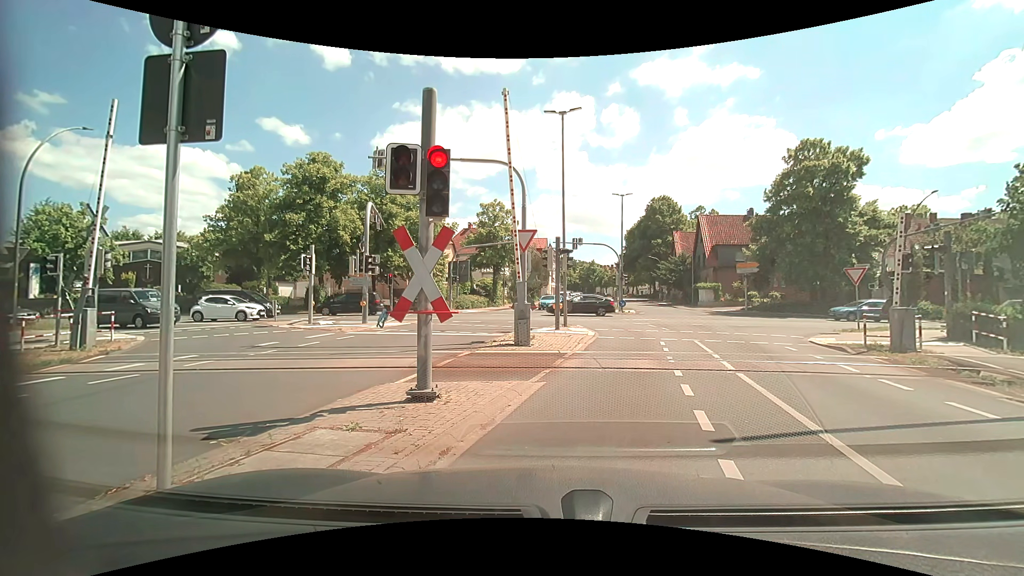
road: tertiary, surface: asphalt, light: Day
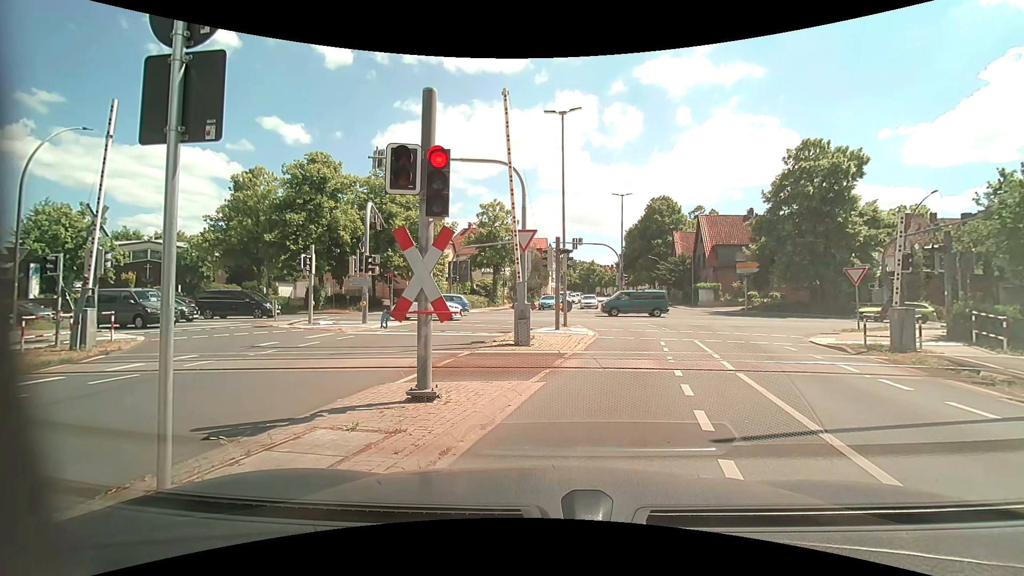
(0.0, 0.0) m; 0°
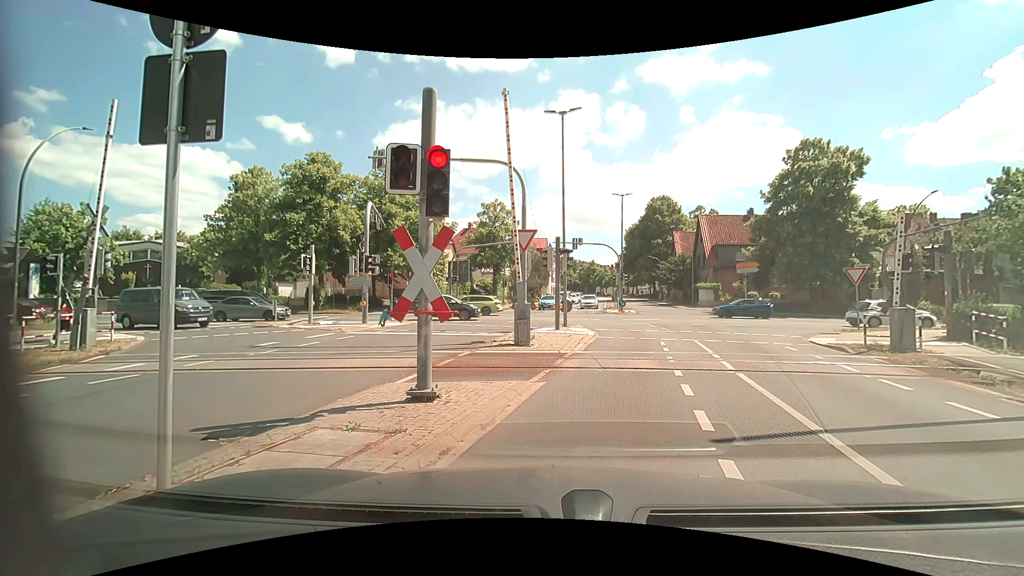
(0.0, 0.0) m; 0°
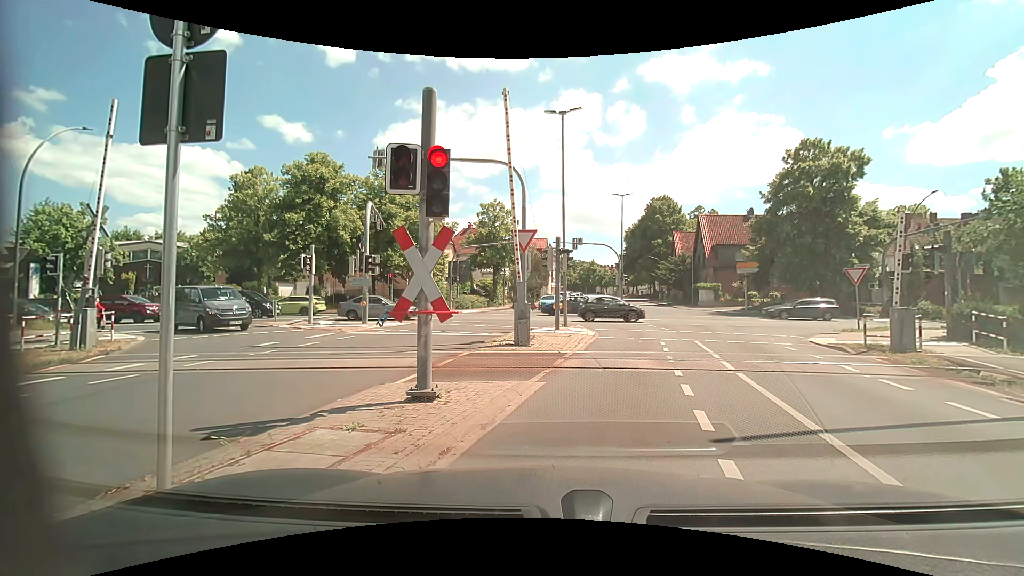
(0.0, 0.0) m; 0°
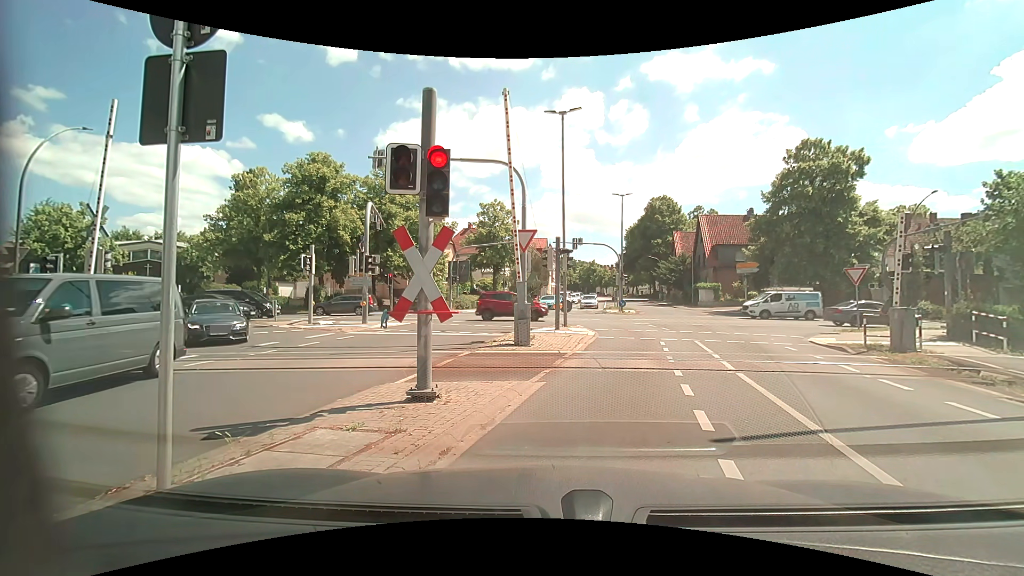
(0.0, 0.0) m; 0°
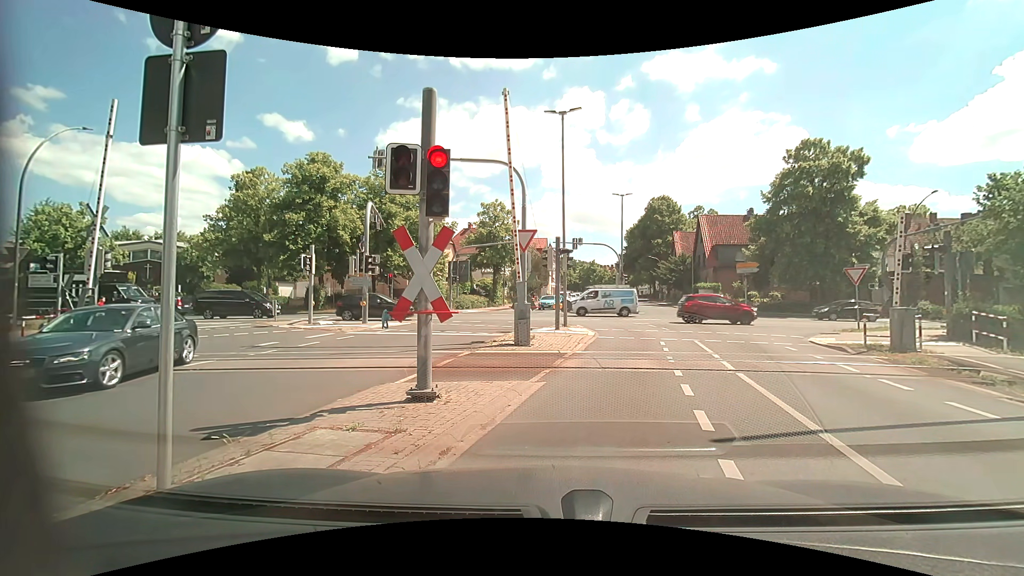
(0.0, 0.0) m; 0°
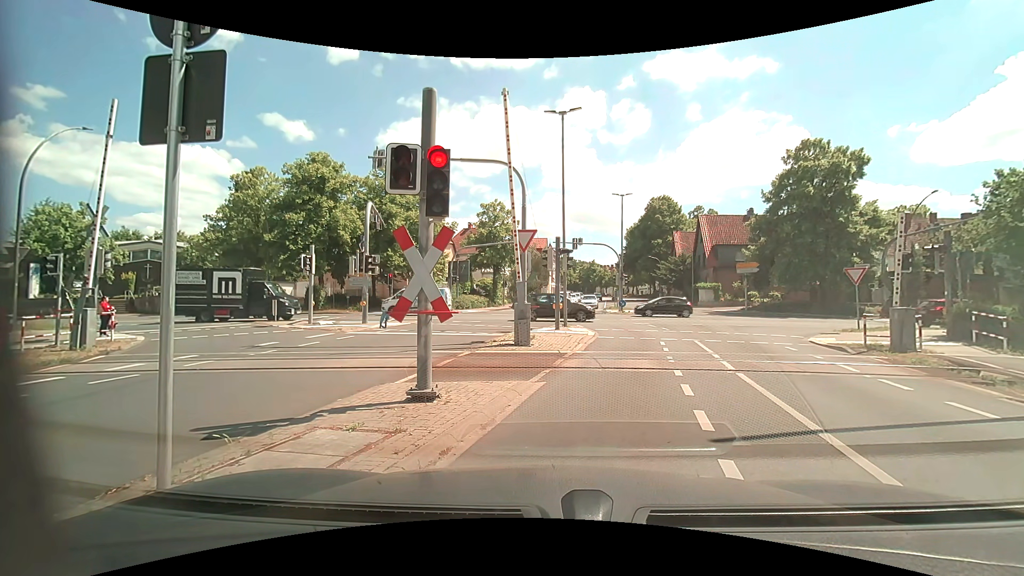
(0.0, 0.0) m; 0°
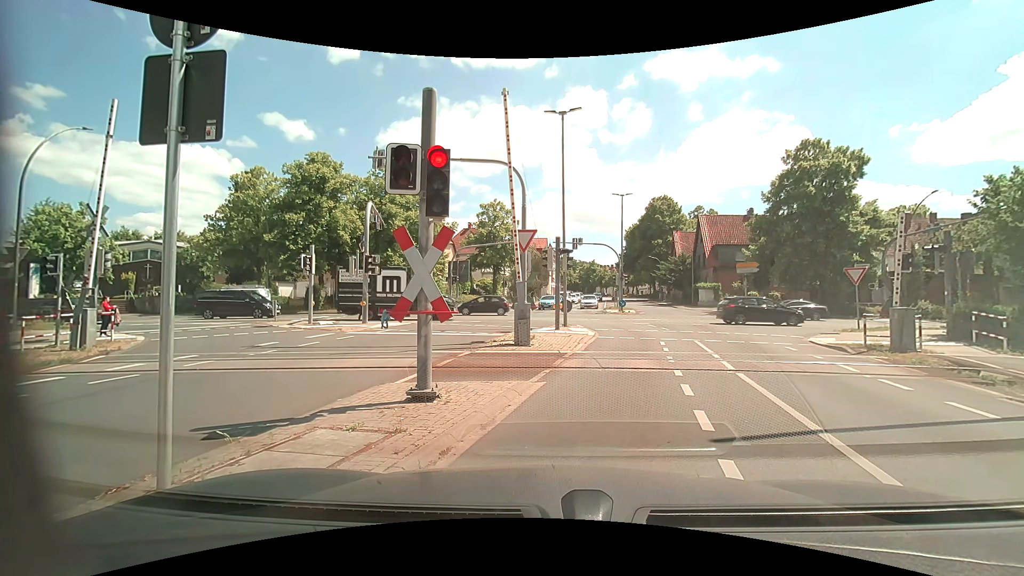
(0.0, 0.0) m; 0°
(+2, +10) (+5, +19) (+5, +29) (-1, +37) (-11, +39) (-21, +39) (-31, +39) (-41, +39) (-51, +38) (-61, +37) m
